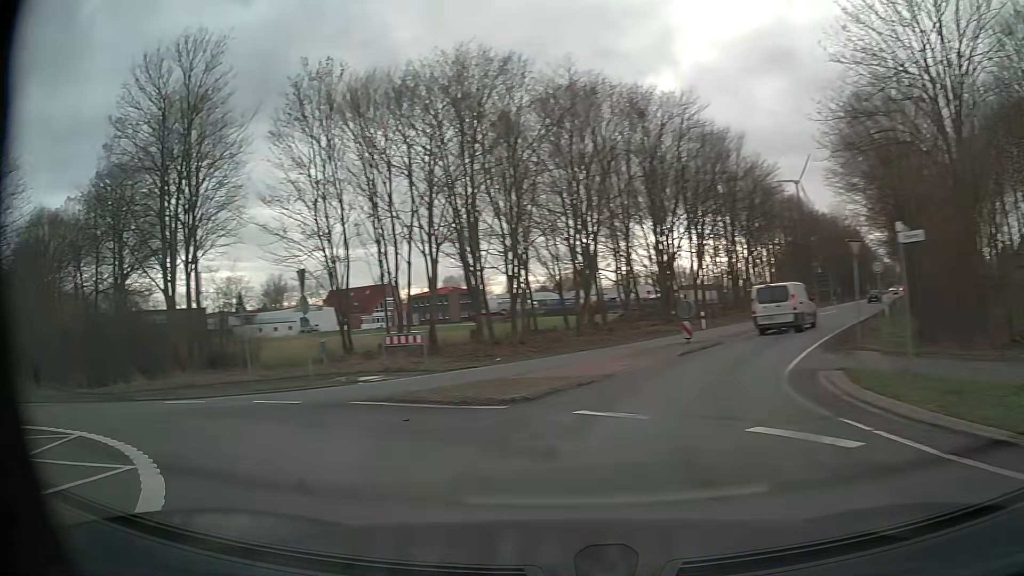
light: Day
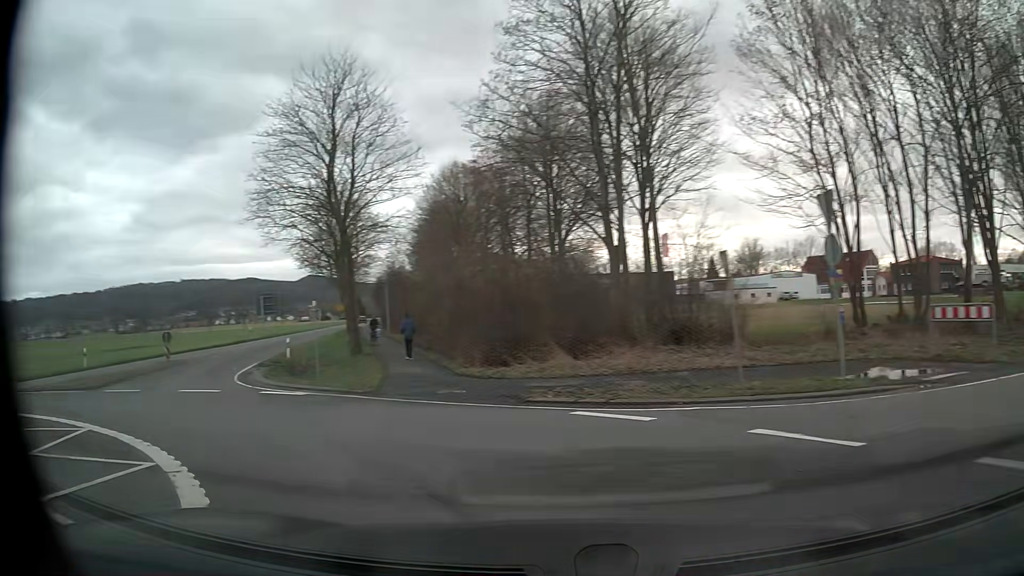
(-3.0, +7.8) m; -40°
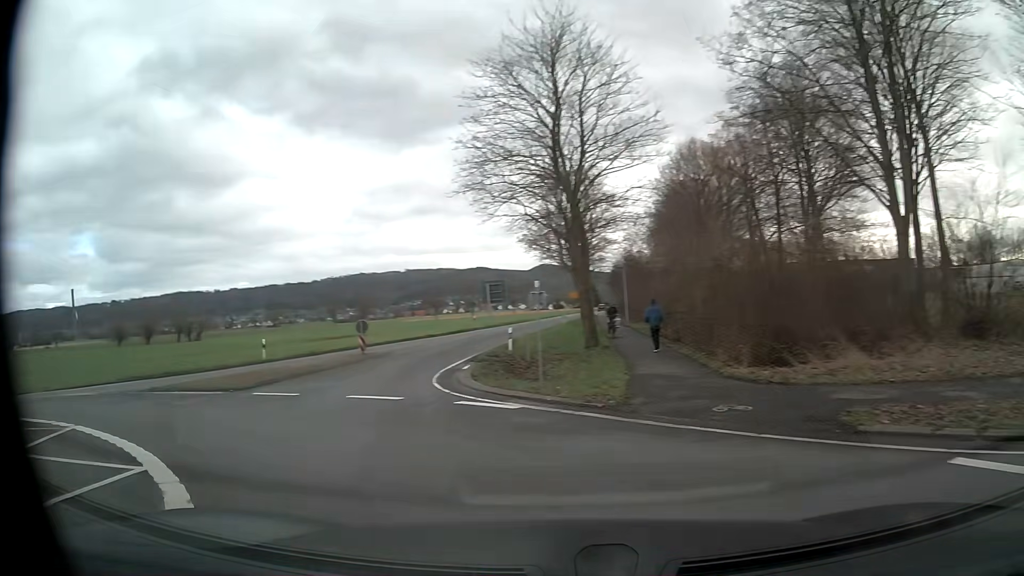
(-0.8, +4.4) m; -21°
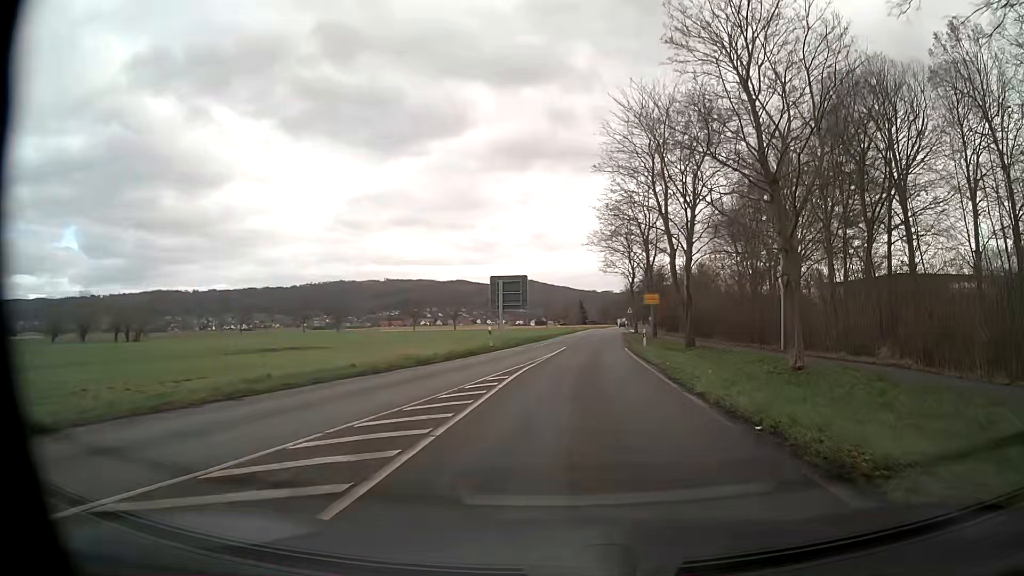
(-6.2, +25.7) m; 0°
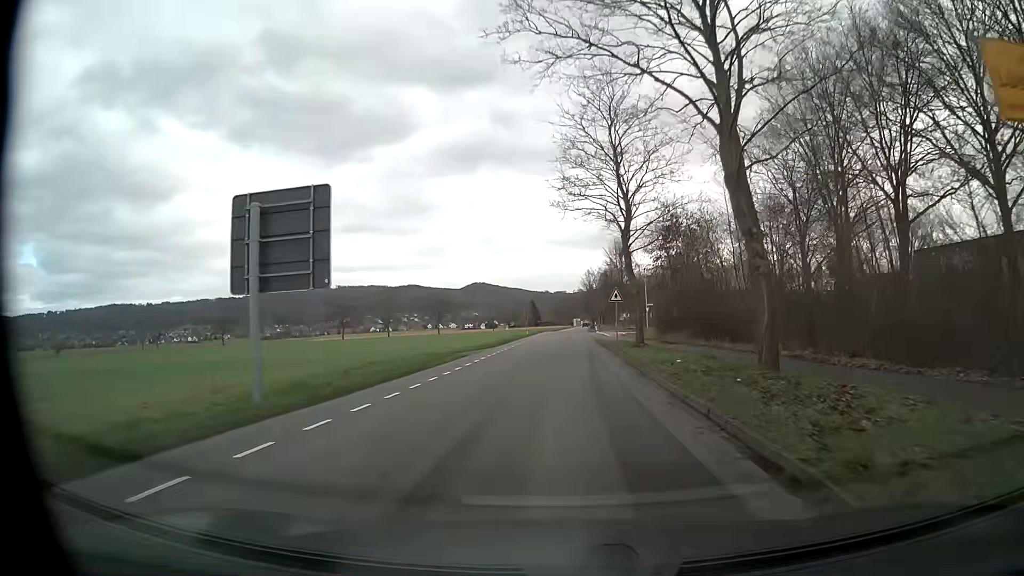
(+2.3, +37.2) m; +5°
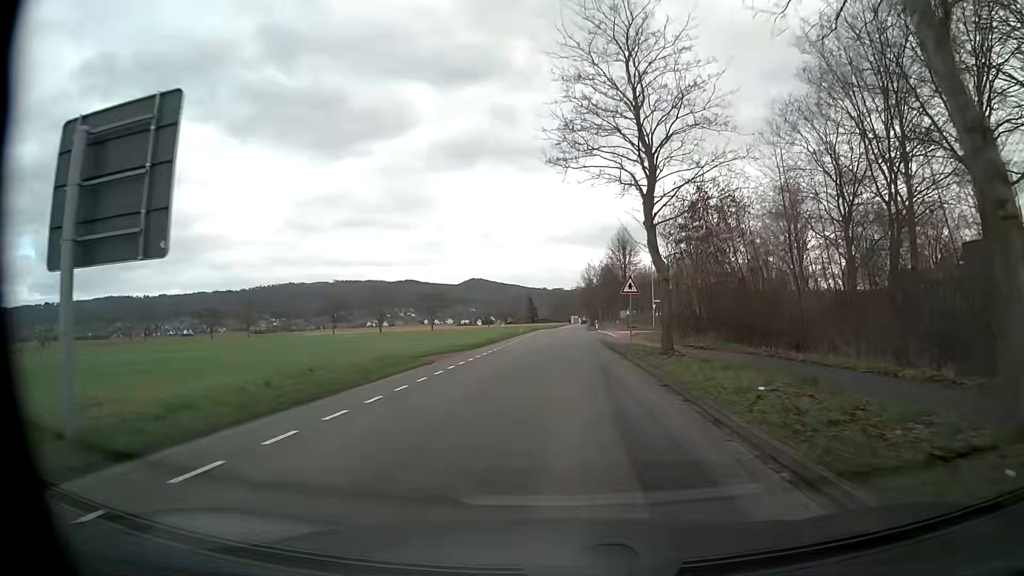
(0.0, +7.8) m; 0°
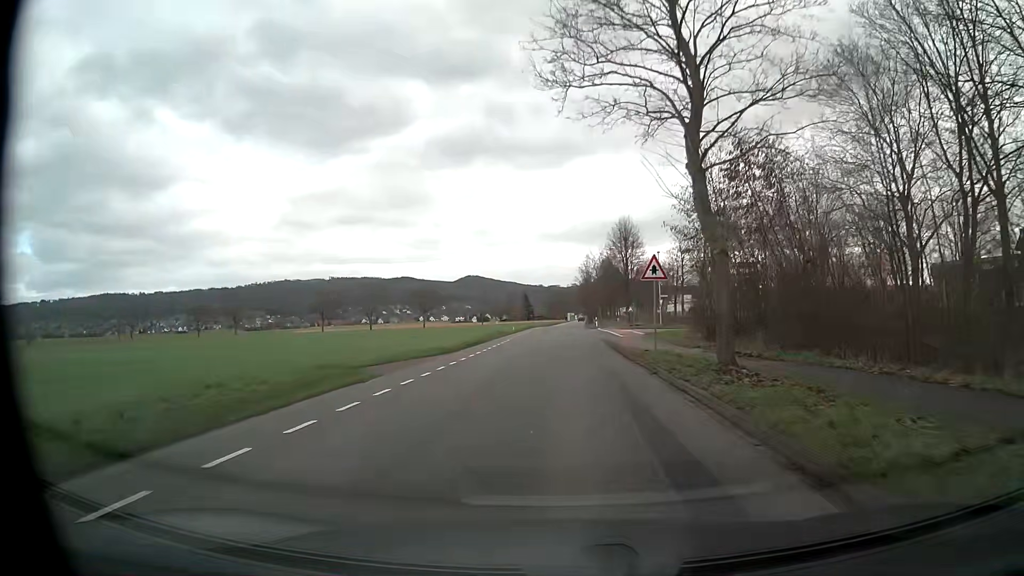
(0.0, +7.7) m; 0°
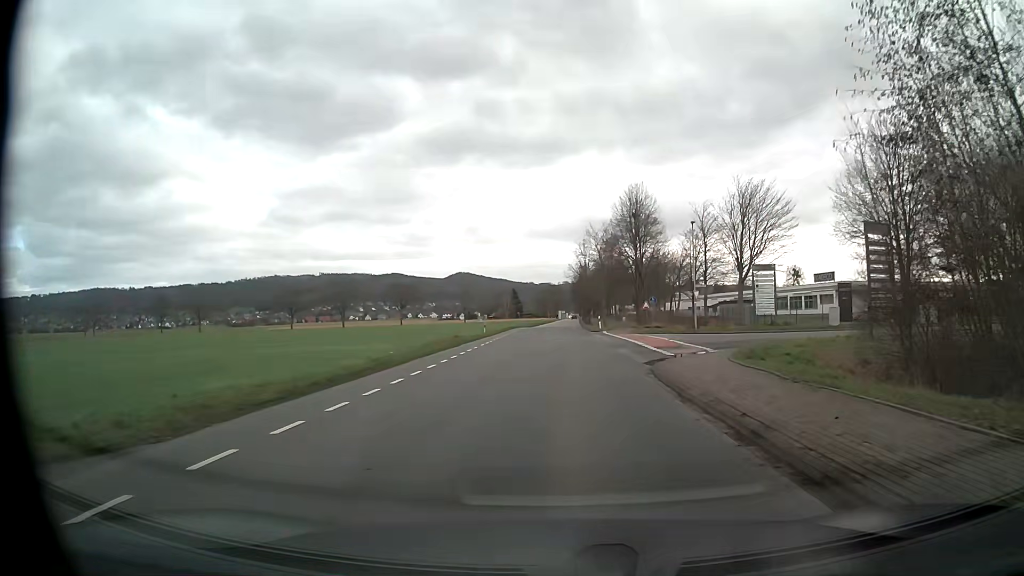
(+0.2, +20.7) m; +1°
